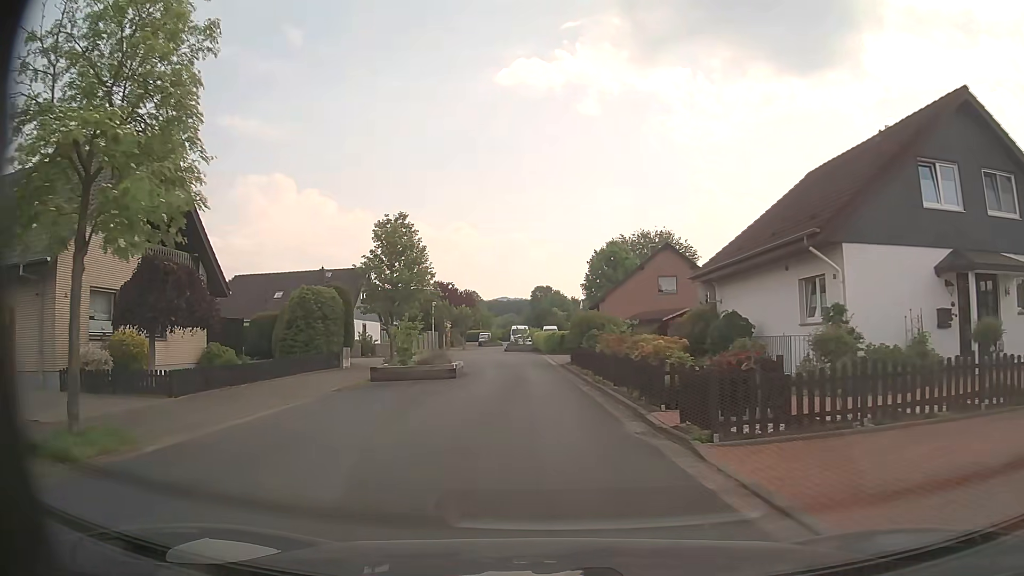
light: Day
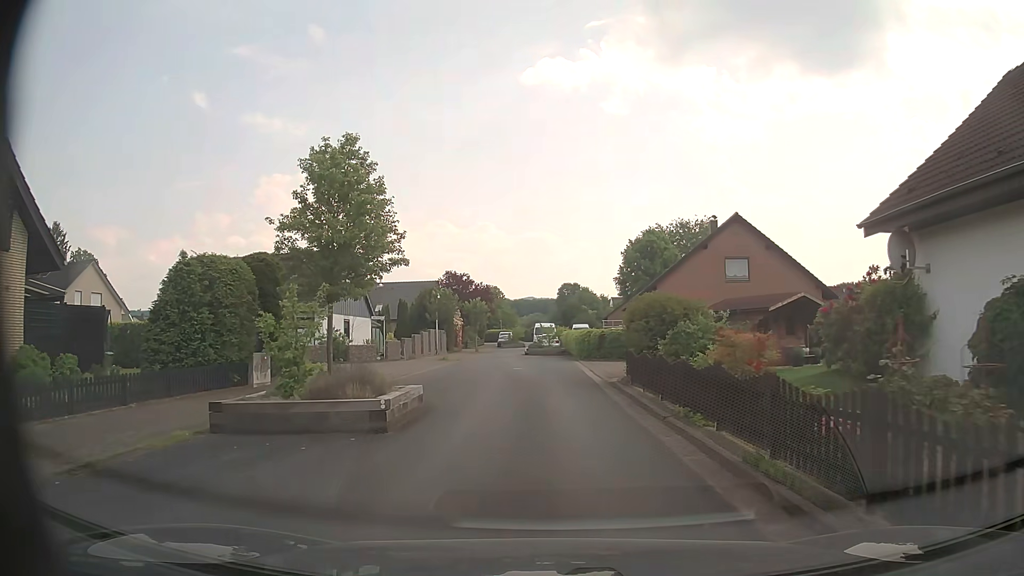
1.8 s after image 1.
(-0.2, +12.6) m; -2°
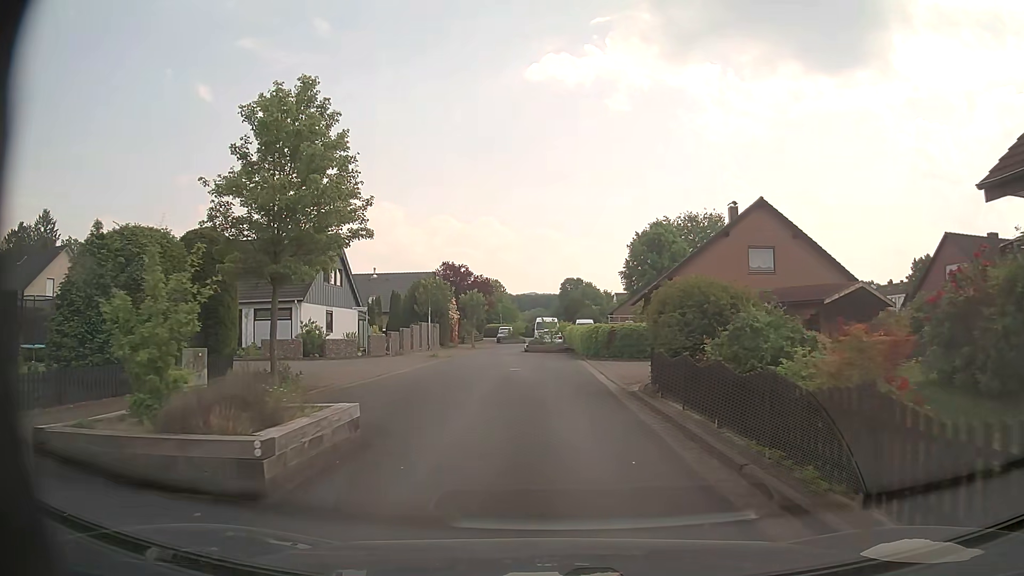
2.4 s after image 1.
(0.0, +4.2) m; 0°
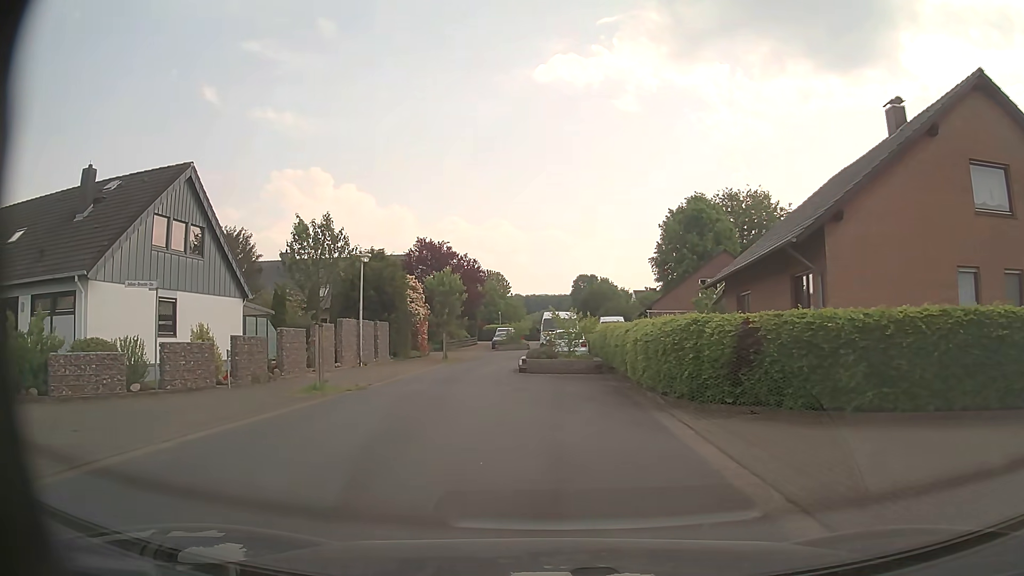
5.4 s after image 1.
(-0.1, +20.0) m; -1°
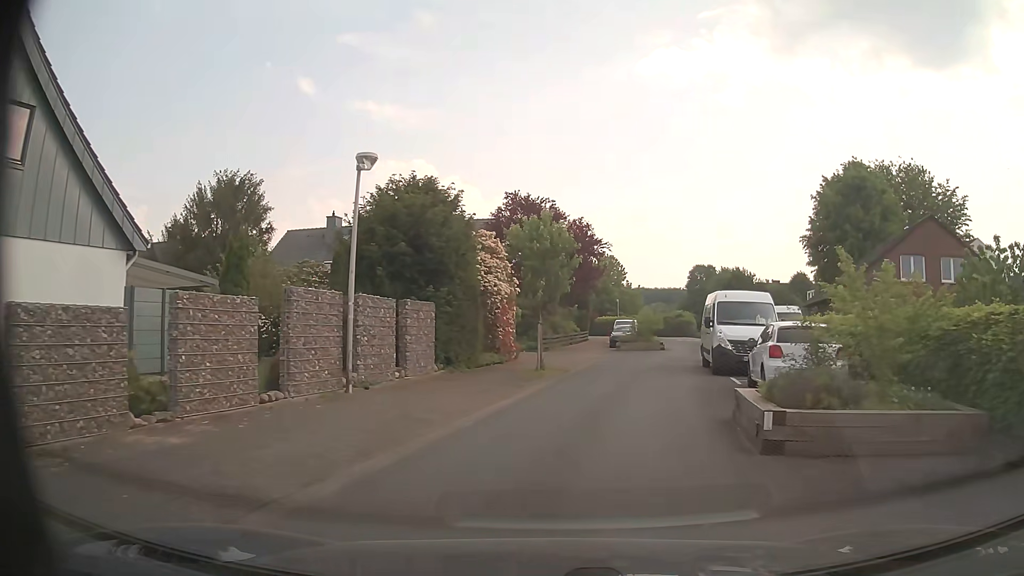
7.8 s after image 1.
(-1.9, +15.5) m; -10°
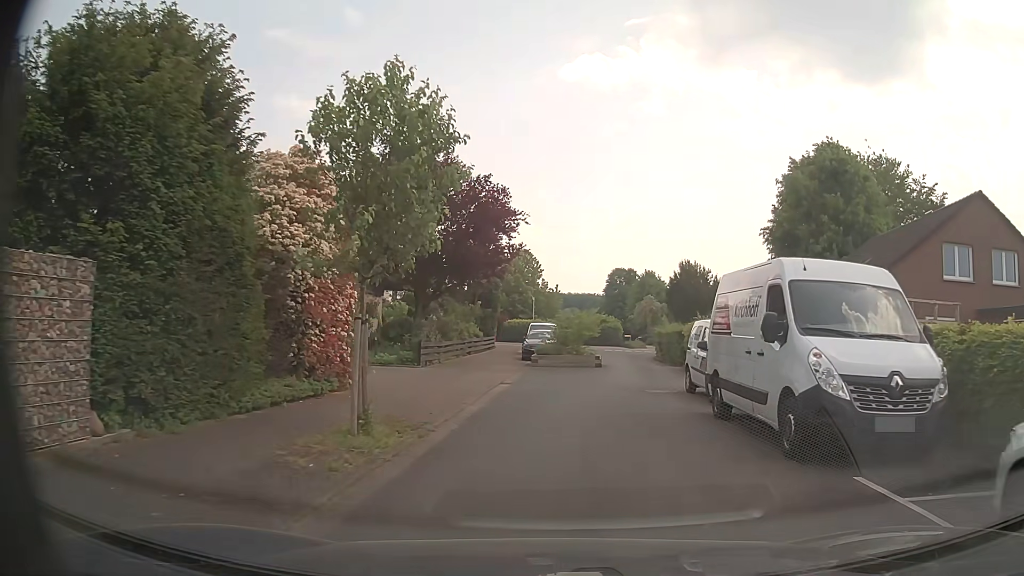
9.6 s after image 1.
(+0.9, +11.8) m; +8°
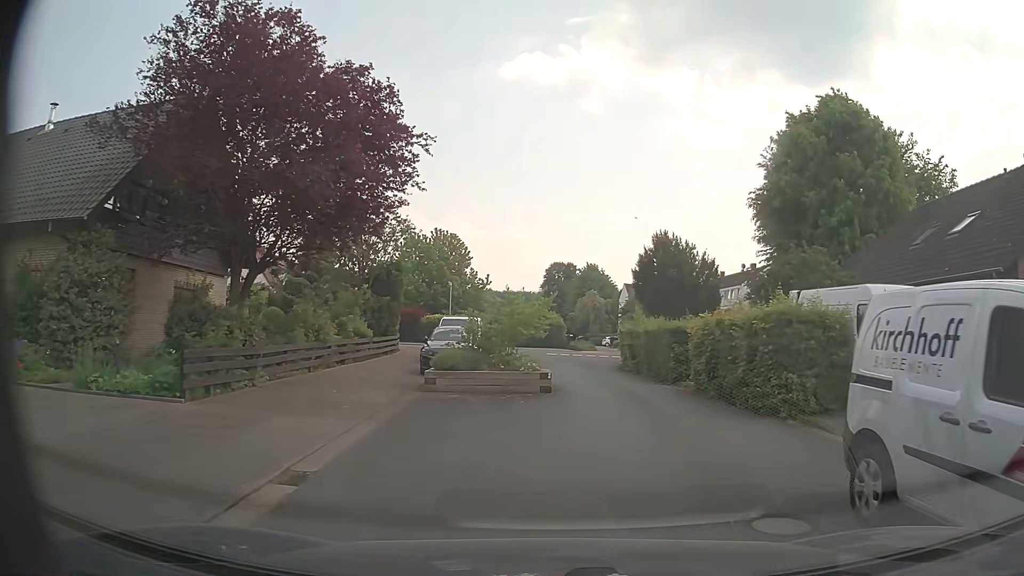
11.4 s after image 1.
(+0.5, +12.1) m; +4°
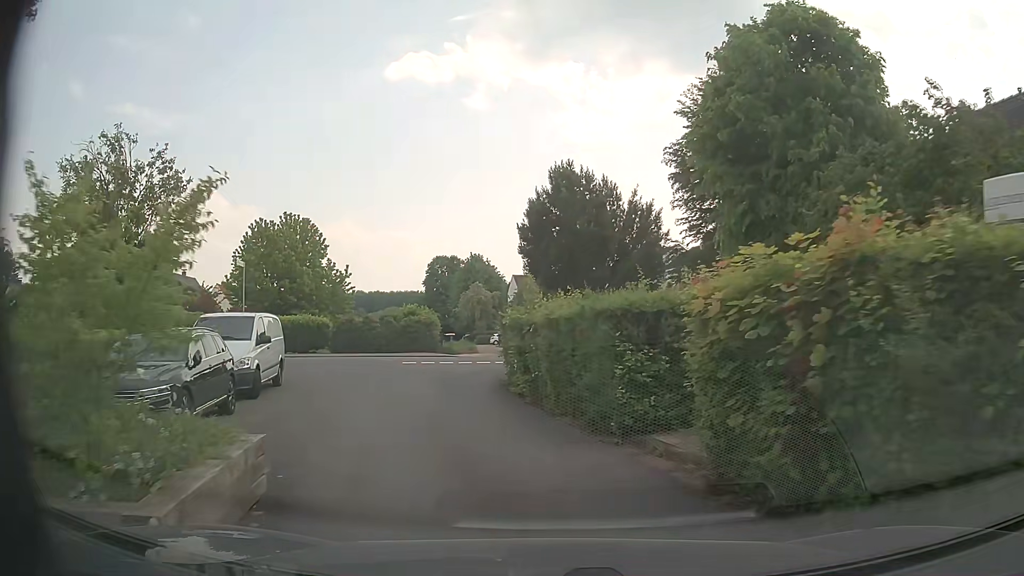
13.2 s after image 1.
(+1.4, +11.7) m; +10°
(-1, +10) (-3, +20) (-4, +30) (-13, +34) (-23, +34) (-33, +33) (-43, +32) (-53, +31) (-63, +30) (-73, +29) m
